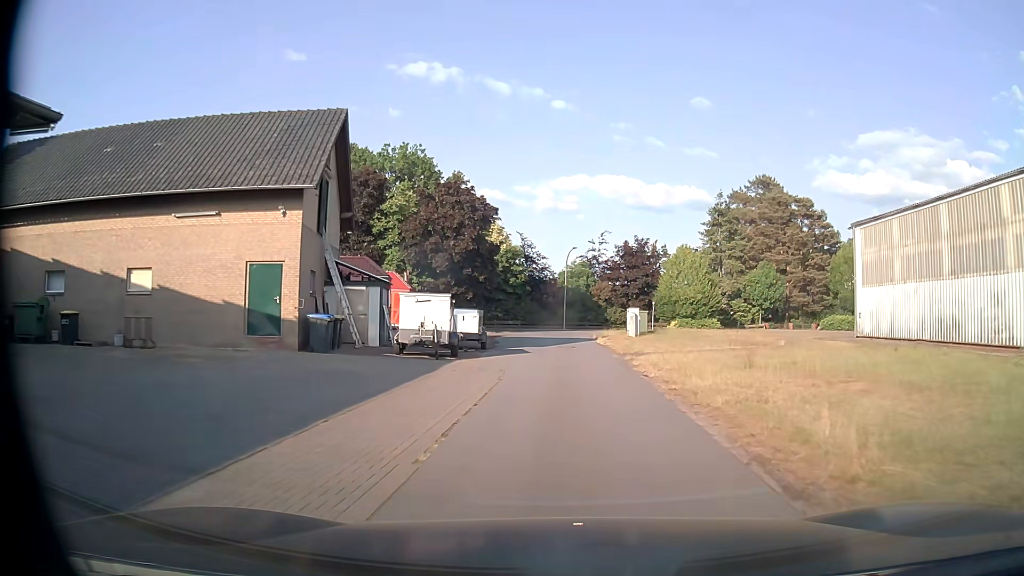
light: Day
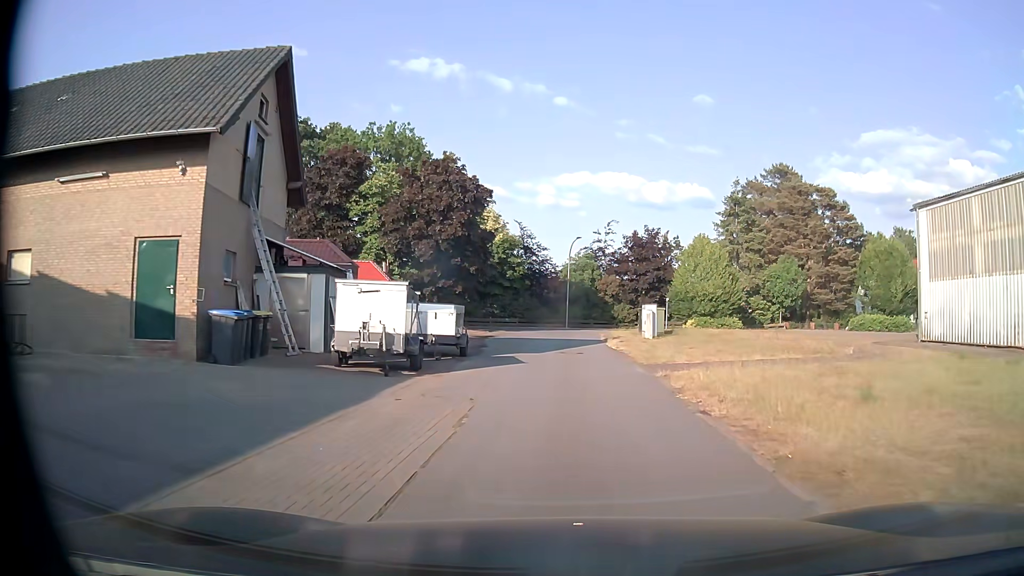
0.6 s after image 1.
(0.0, +5.8) m; 0°
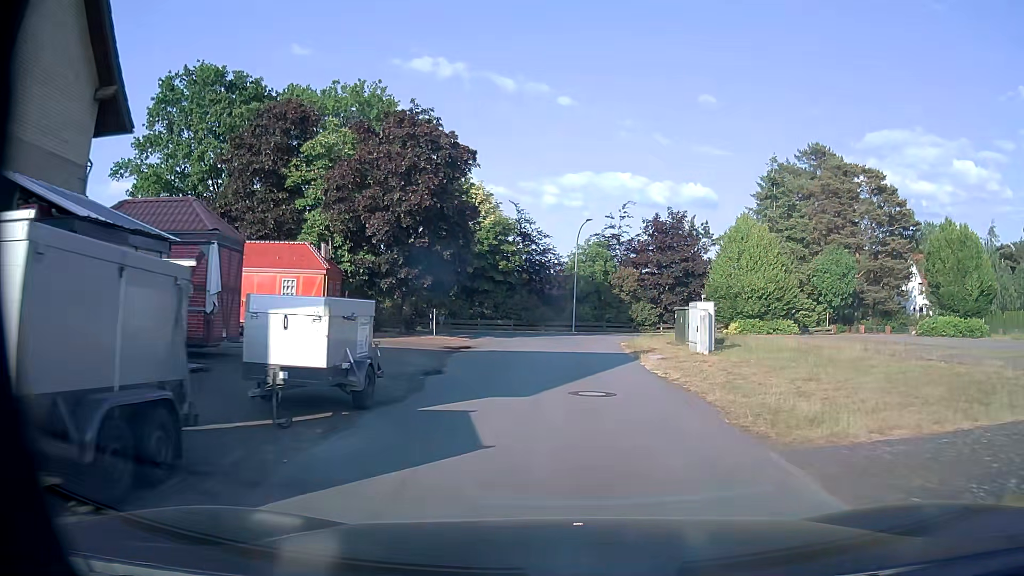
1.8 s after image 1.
(0.0, +10.4) m; 0°
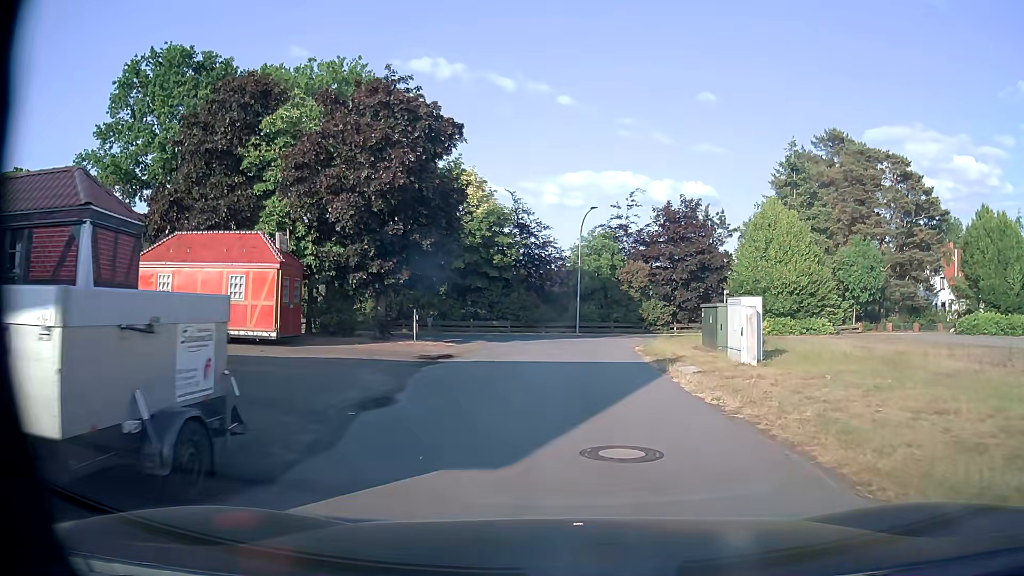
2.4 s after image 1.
(0.0, +4.6) m; 0°
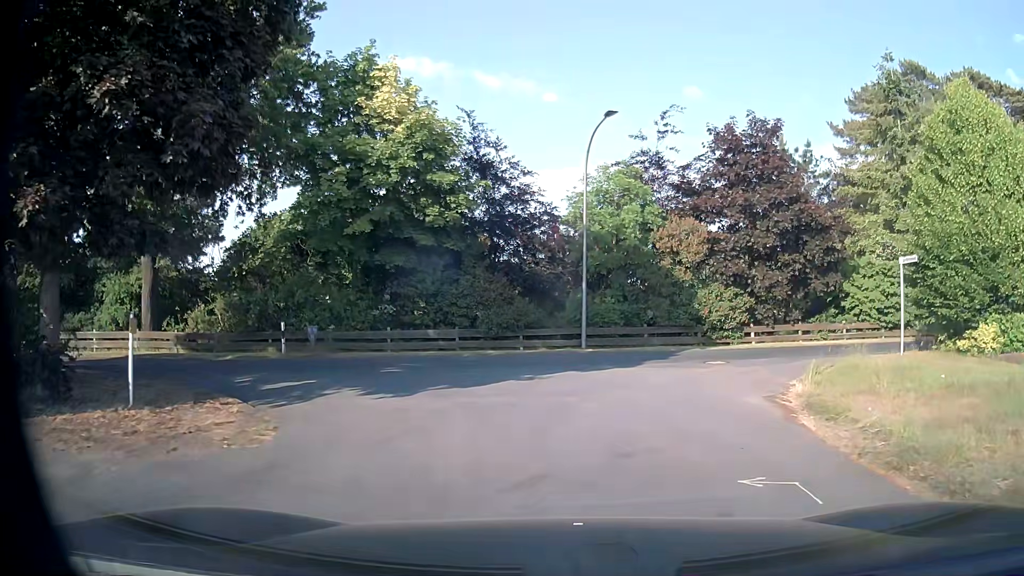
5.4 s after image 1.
(0.0, +17.8) m; +1°
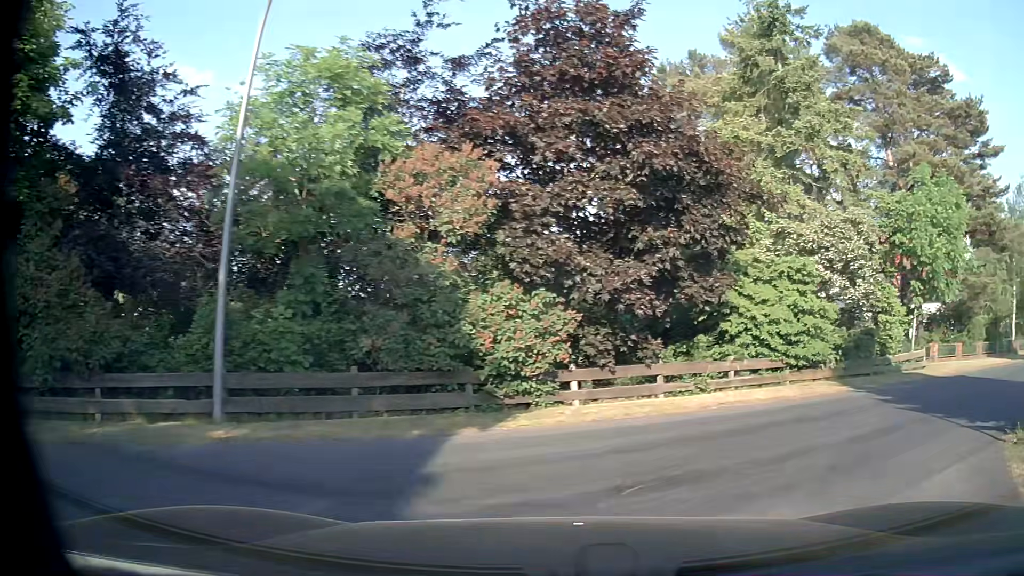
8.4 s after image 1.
(+1.1, +12.3) m; +22°
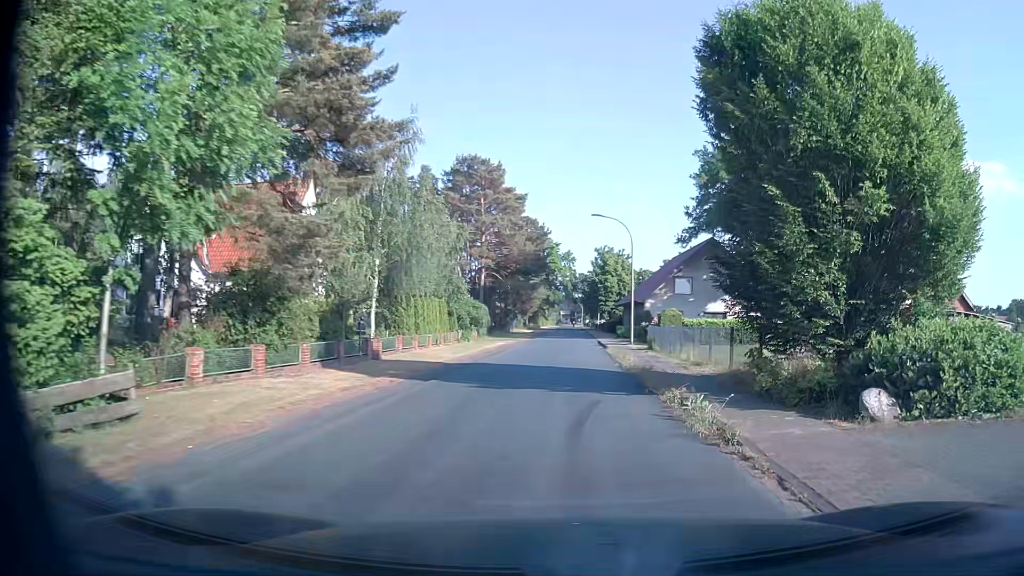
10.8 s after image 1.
(+8.0, +12.3) m; +57°
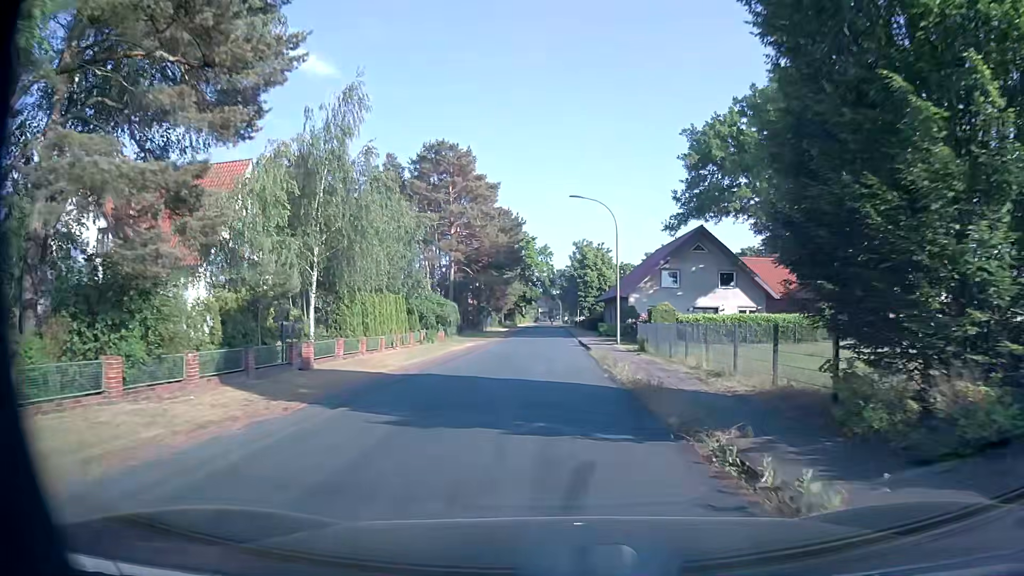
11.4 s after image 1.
(+0.1, +5.2) m; +1°
(0, +10) (0, +20) (0, +30) (0, +40) (-1, +50) (-1, +60) (-1, +70) (-1, +80) (-1, +90) (-1, +100) m
